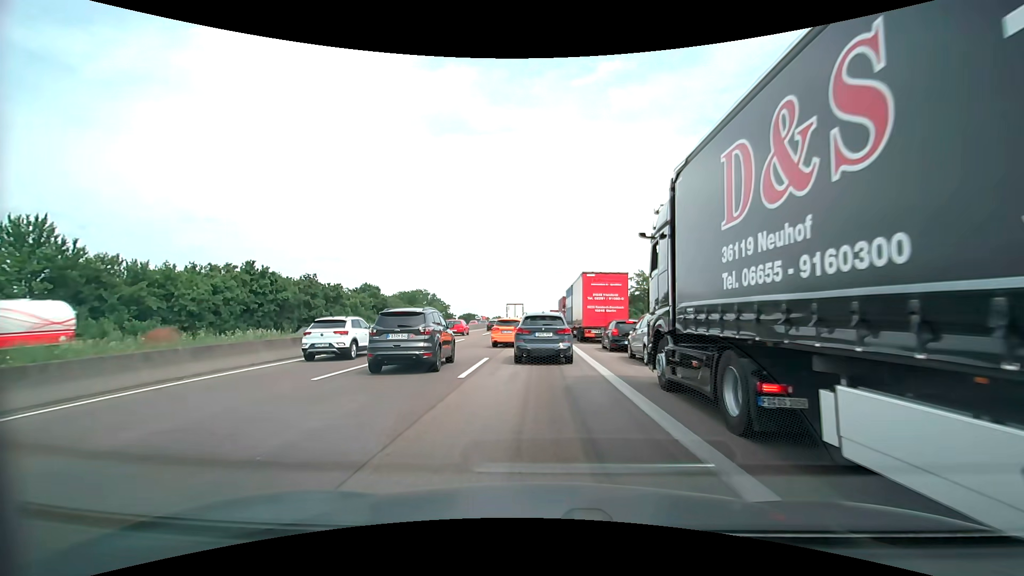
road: motorway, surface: asphalt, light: Day
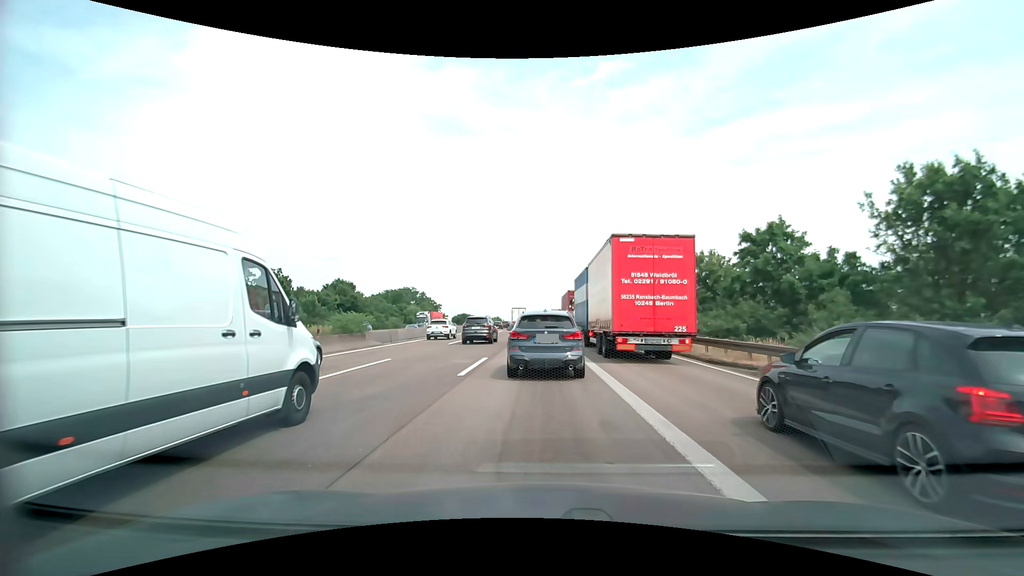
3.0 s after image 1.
(-0.2, +17.5) m; -1°
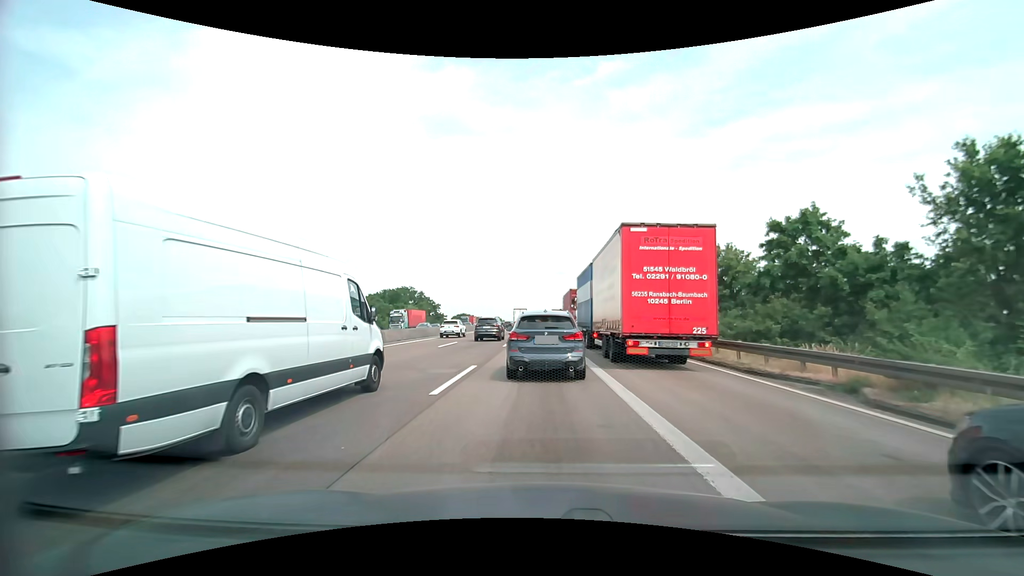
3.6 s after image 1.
(0.0, +3.1) m; -1°
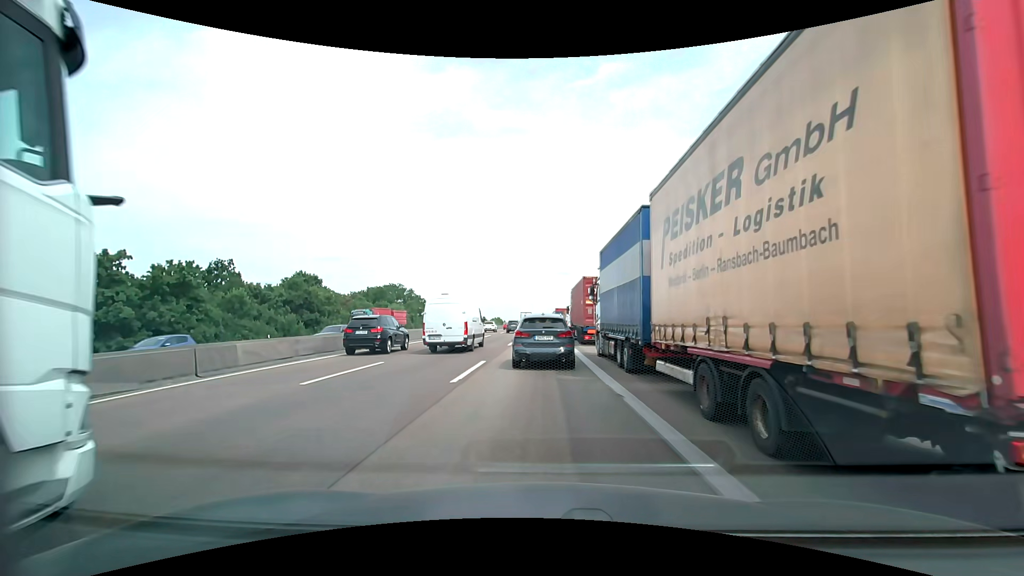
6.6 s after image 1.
(+0.1, +15.9) m; 0°
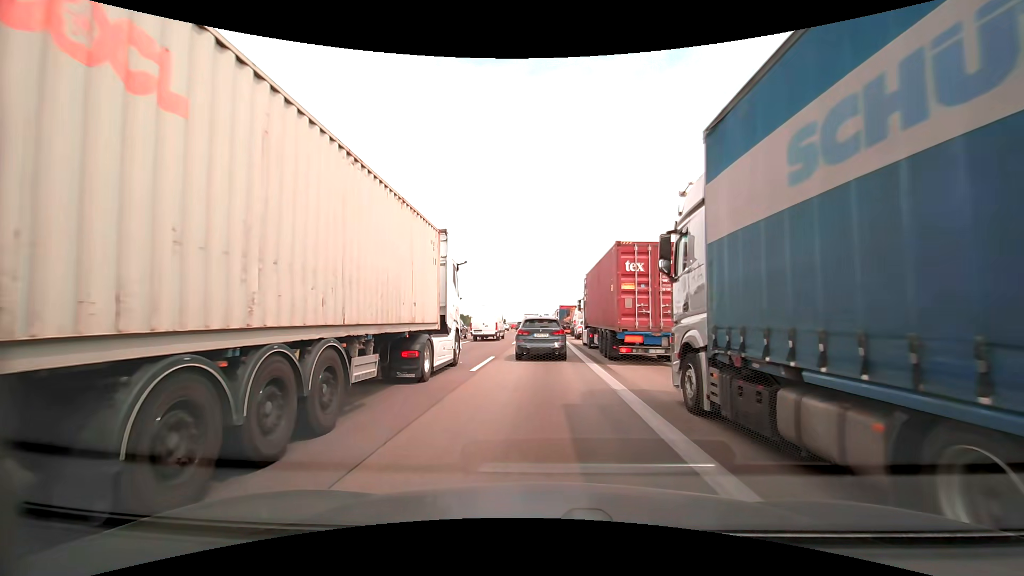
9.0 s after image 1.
(+0.2, +15.6) m; 0°
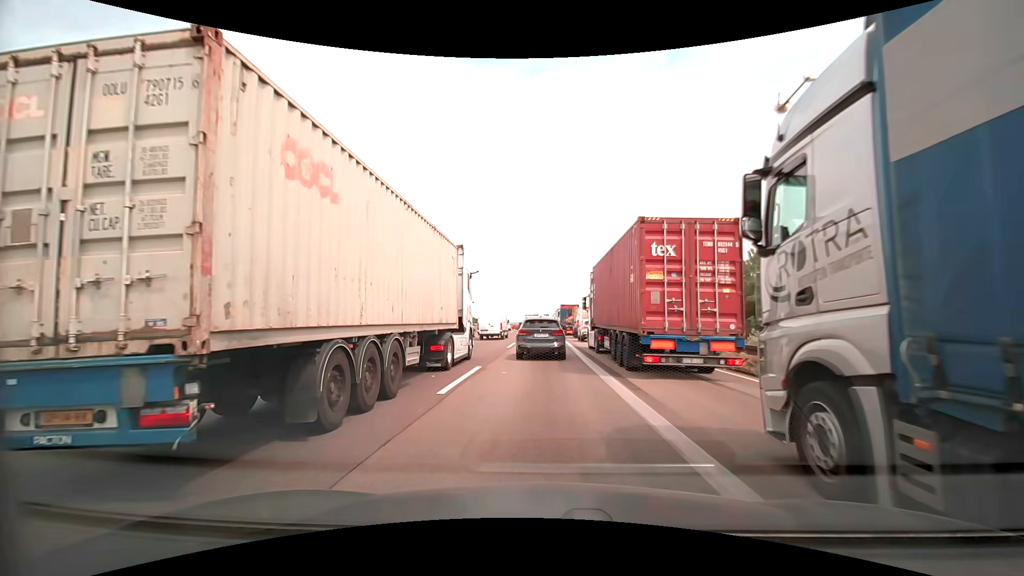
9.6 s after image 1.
(0.0, +4.4) m; +1°
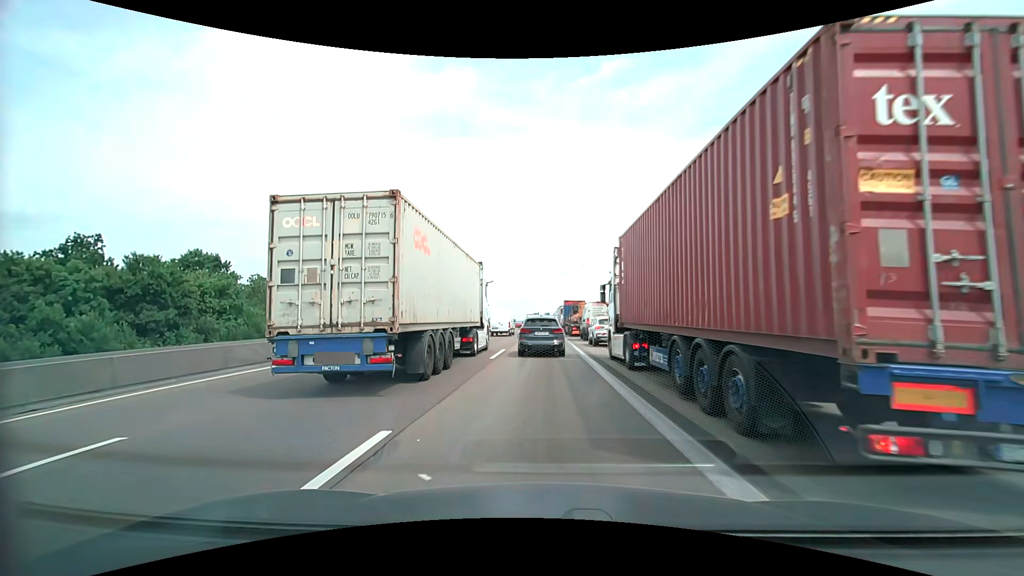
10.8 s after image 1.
(-0.1, +9.2) m; 0°
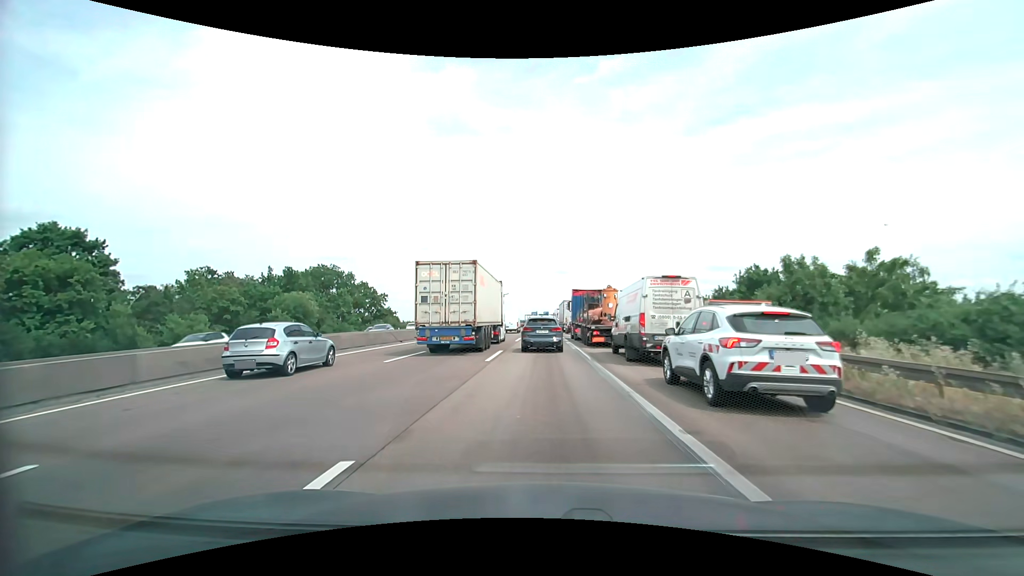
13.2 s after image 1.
(-0.1, +19.3) m; 0°
(0, +10) (0, +20) (0, +30) (0, +40) (0, +50) (0, +60) (0, +70) (0, +80) (0, +90) (0, +100) m
